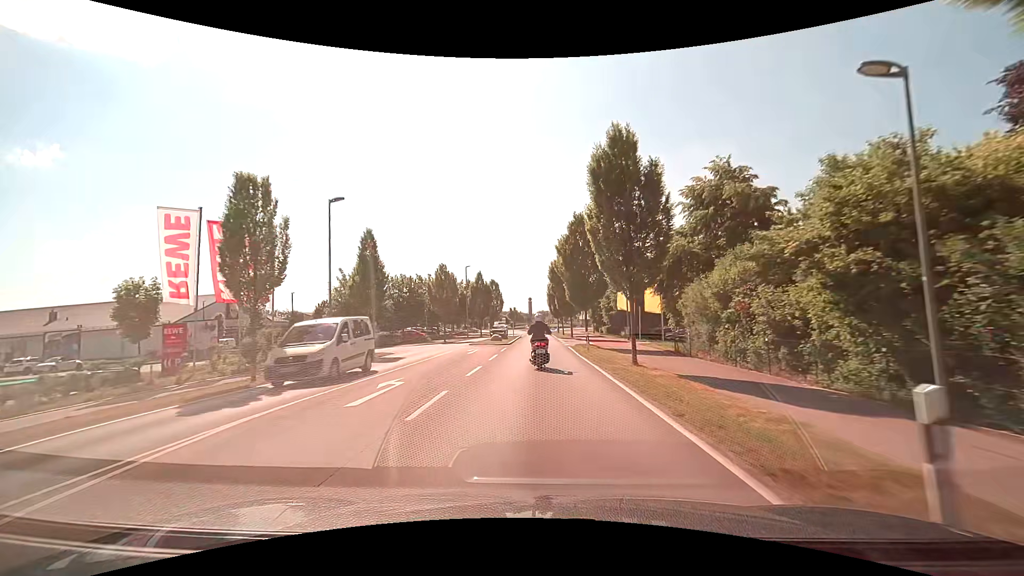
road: tertiary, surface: asphalt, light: Day
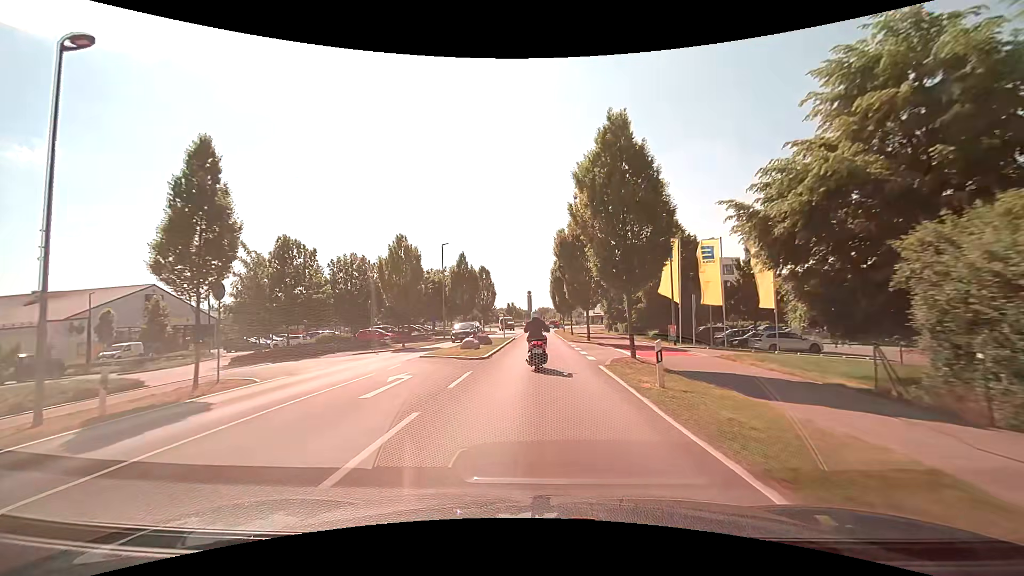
(-0.1, +14.7) m; -1°
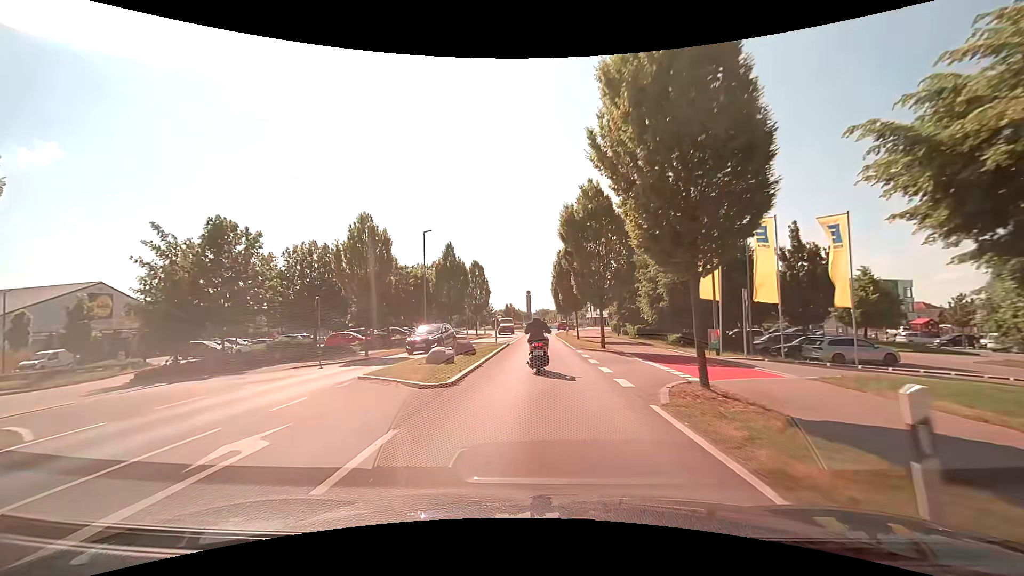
(0.0, +7.0) m; +1°
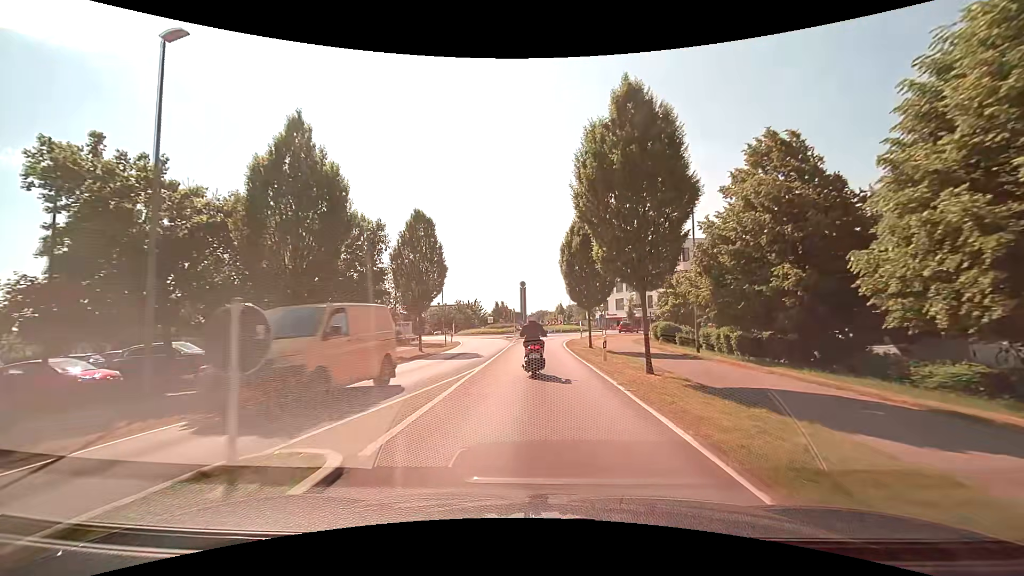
(0.0, +25.6) m; 0°
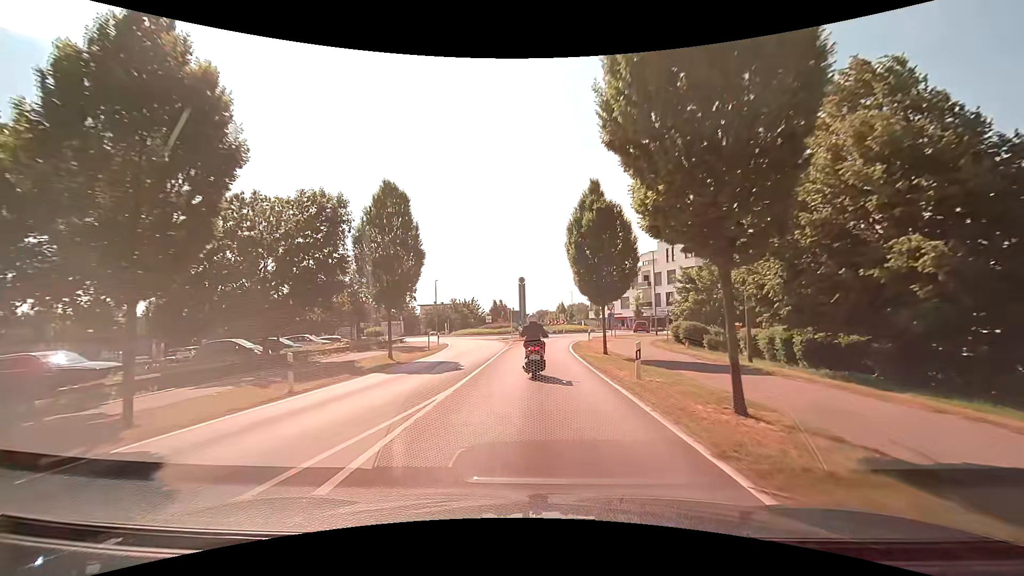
(0.0, +6.1) m; 0°
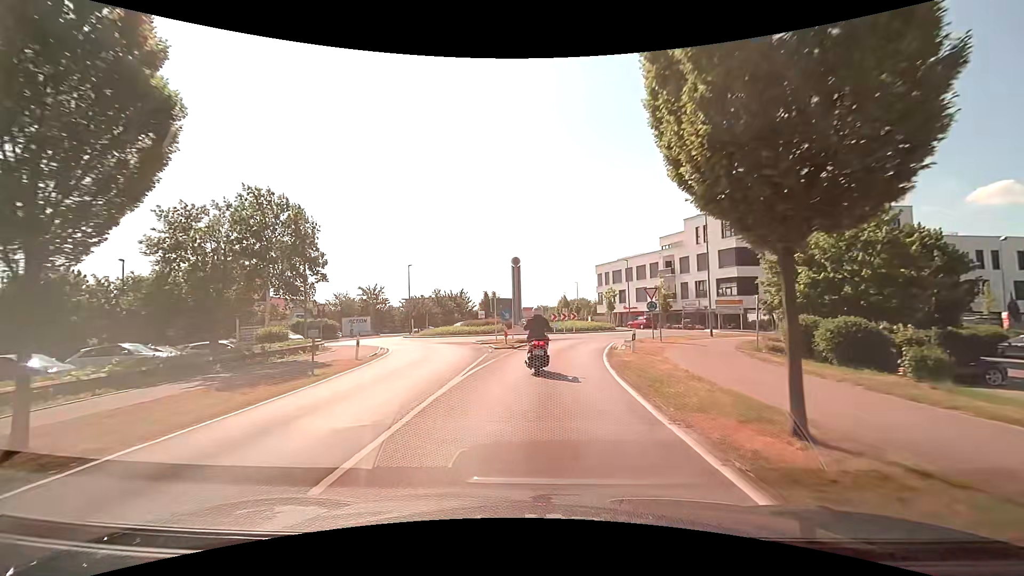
(0.0, +16.4) m; +1°
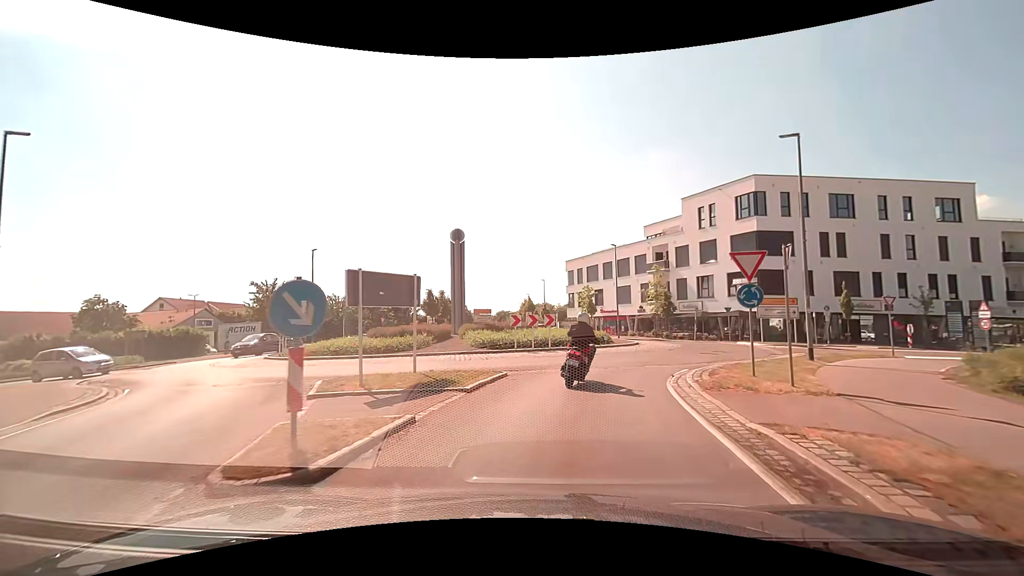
(+0.3, +17.6) m; +4°
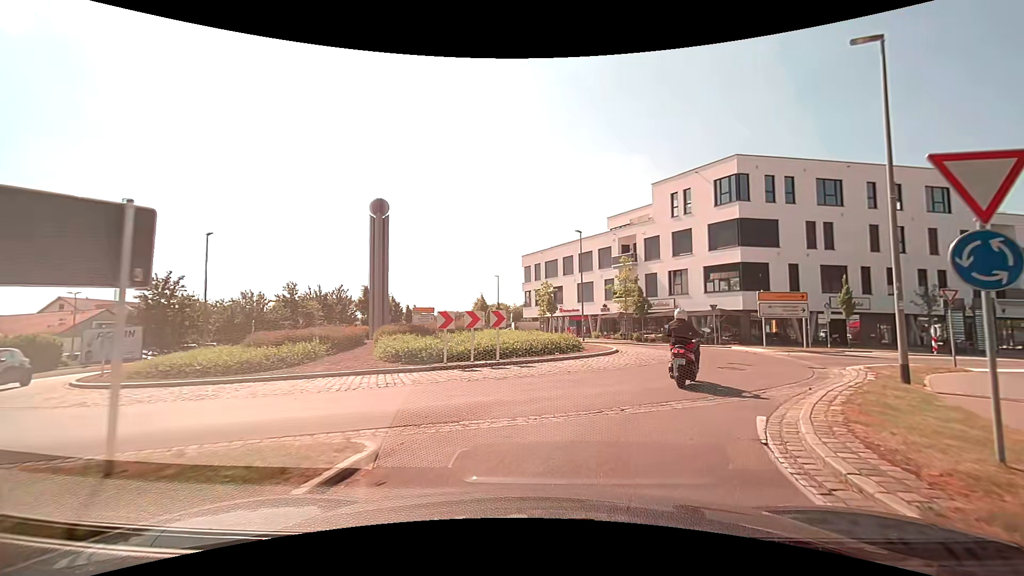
(+0.3, +7.8) m; +5°
(+2, +10) (+6, +19) (+6, +29) (+2, +38) (-4, +46) (-7, +55) (-9, +65) (-10, +75) (-12, +85) (-13, +95) m
